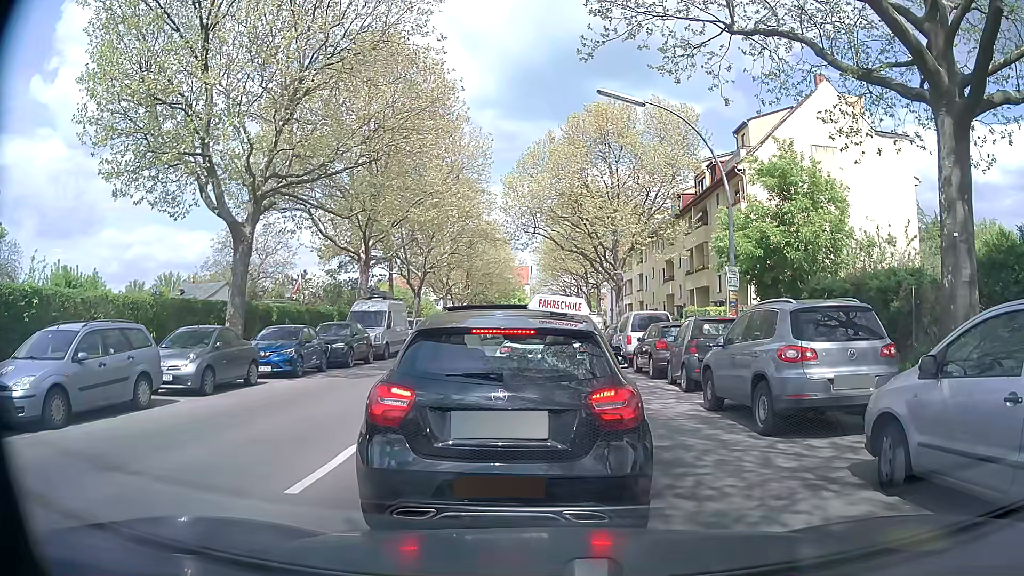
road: tertiary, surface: asphalt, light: Day
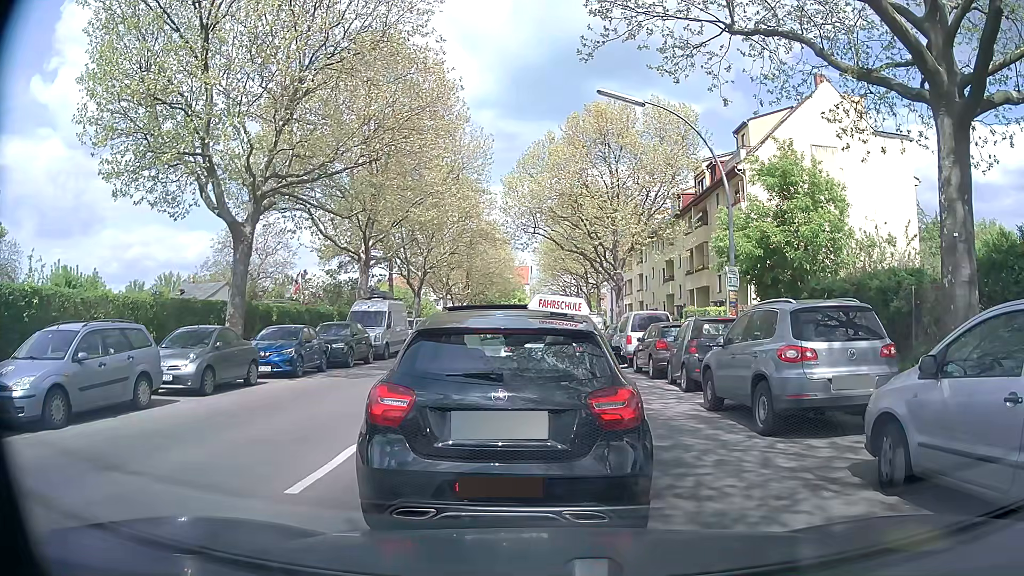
(0.0, 0.0) m; 0°
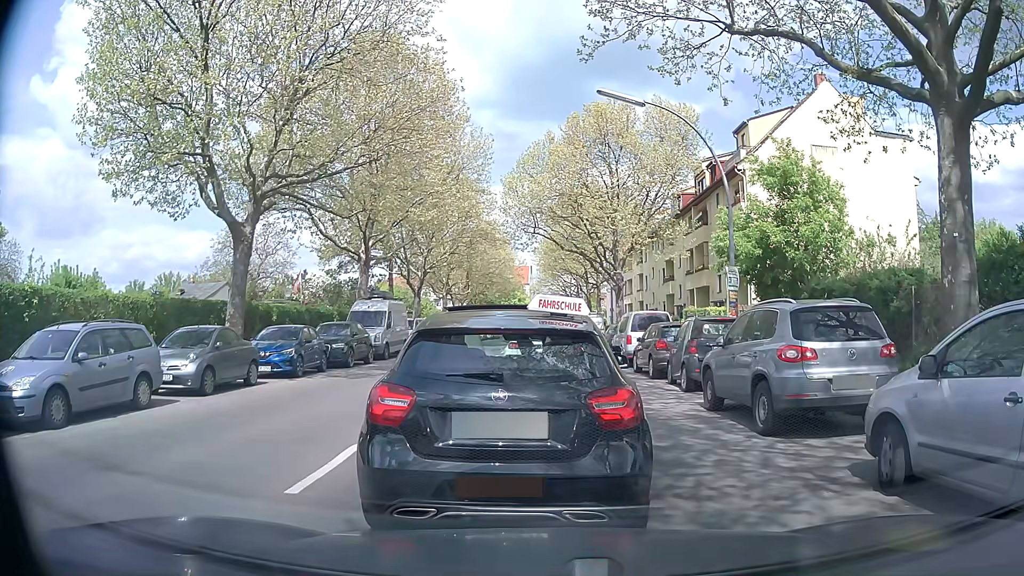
(0.0, 0.0) m; 0°
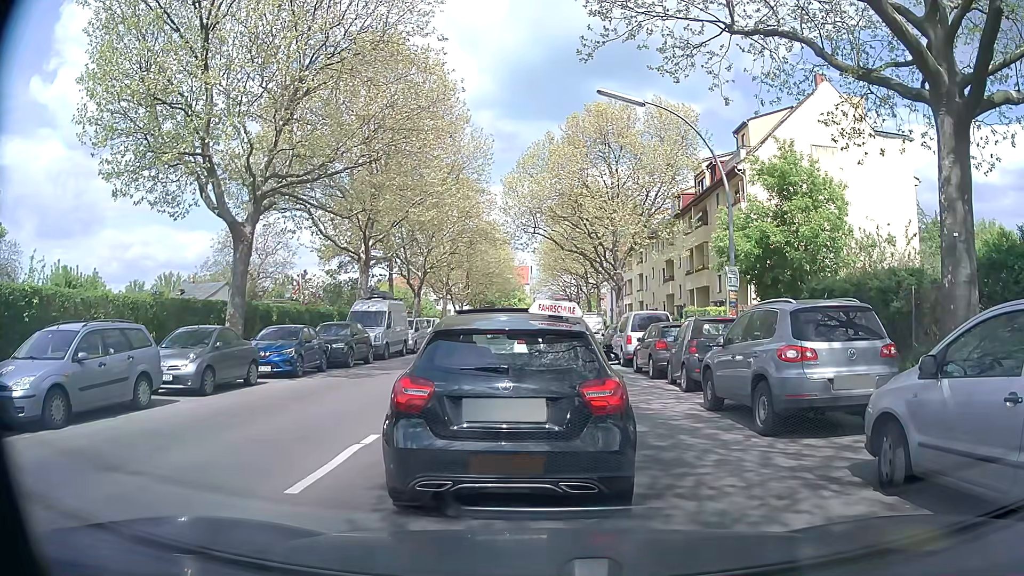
(0.0, 0.0) m; 0°
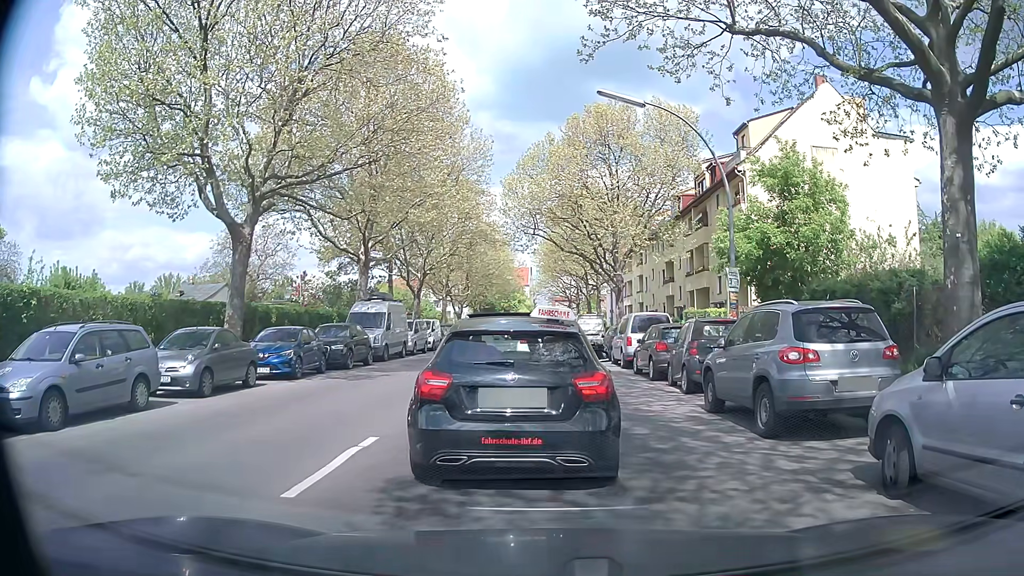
(0.0, +0.1) m; 0°
